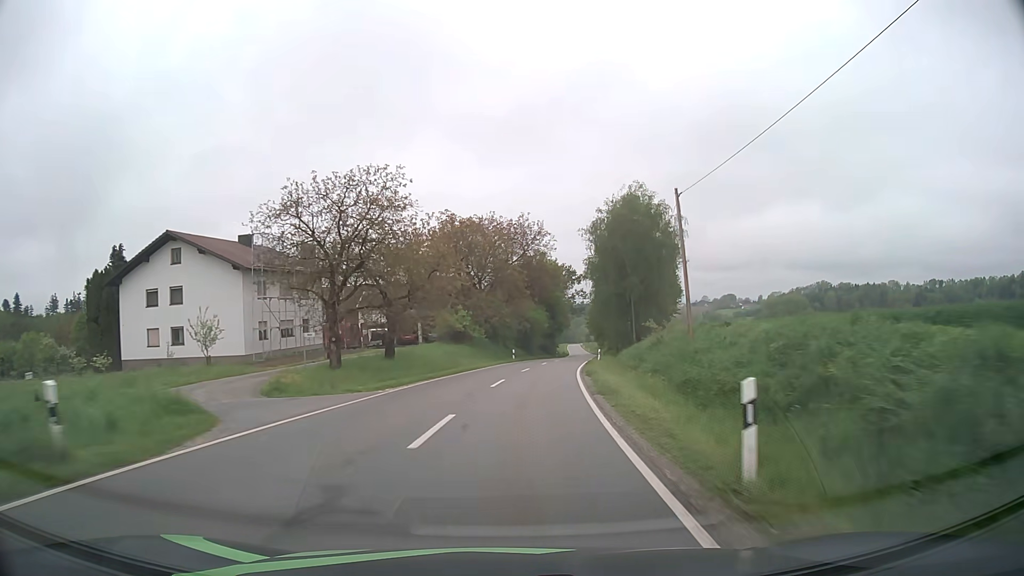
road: tertiary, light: Day
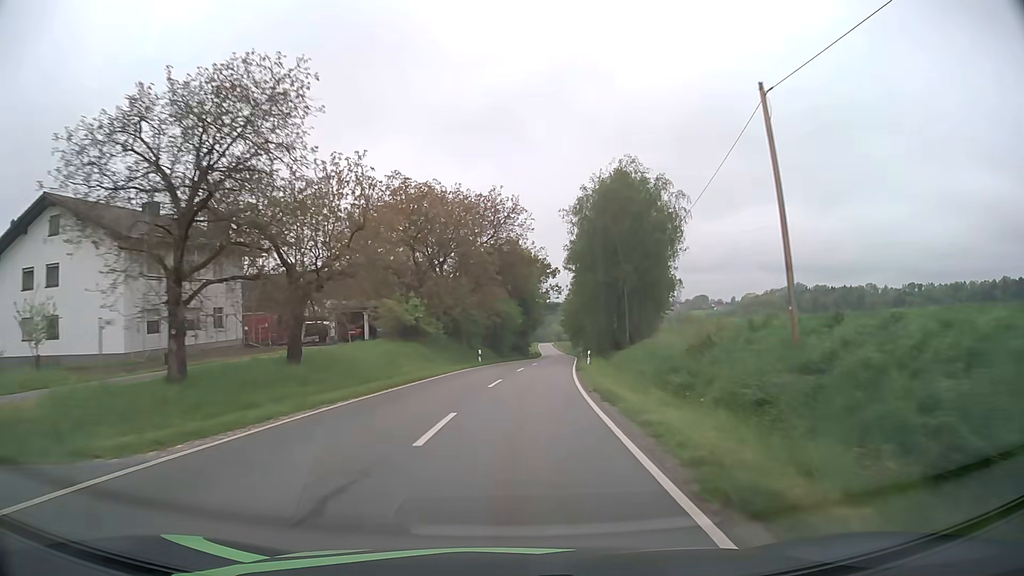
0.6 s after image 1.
(+0.3, +12.0) m; +2°
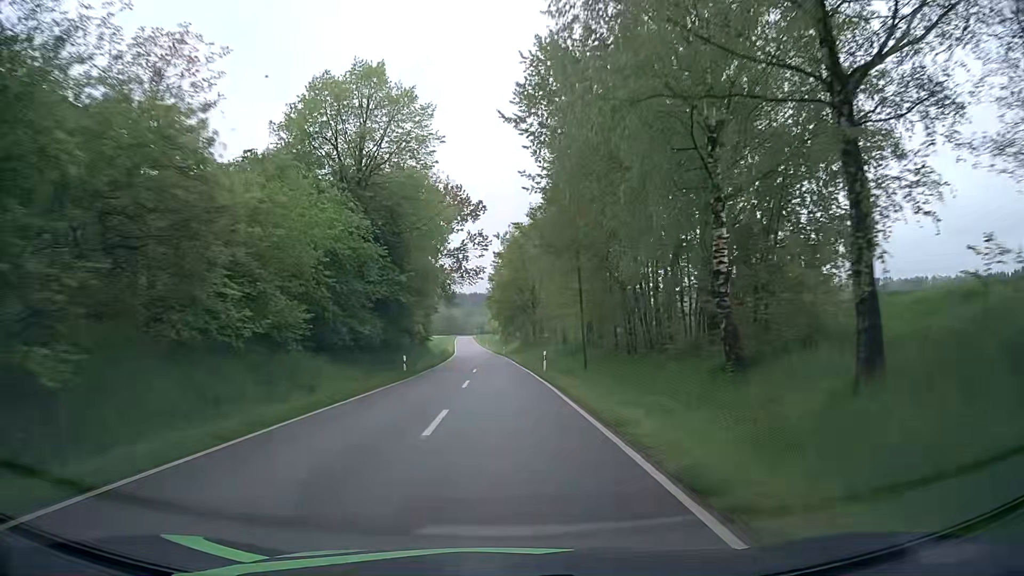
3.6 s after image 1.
(+4.4, +58.9) m; +7°
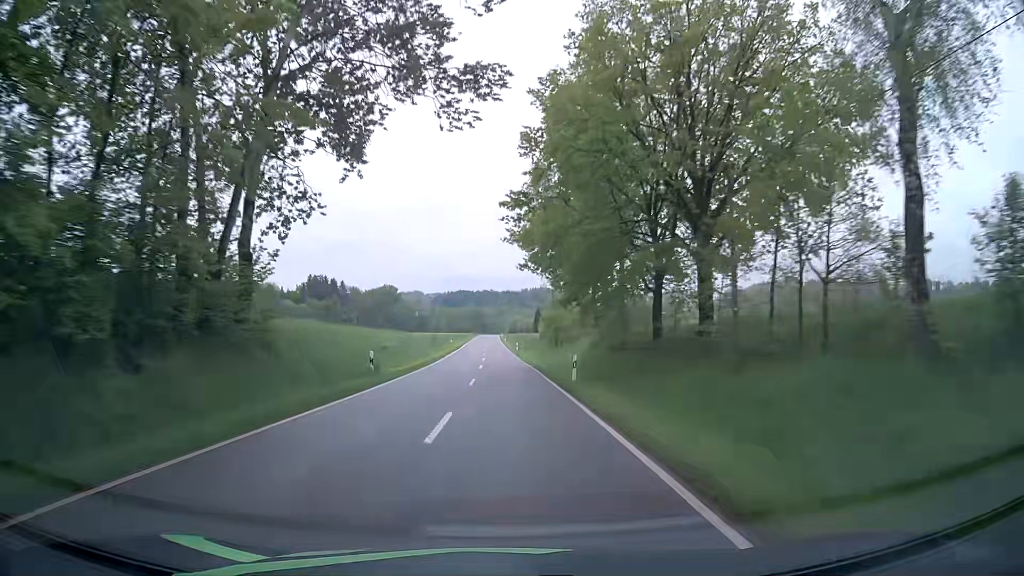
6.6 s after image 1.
(-1.5, +61.2) m; -3°
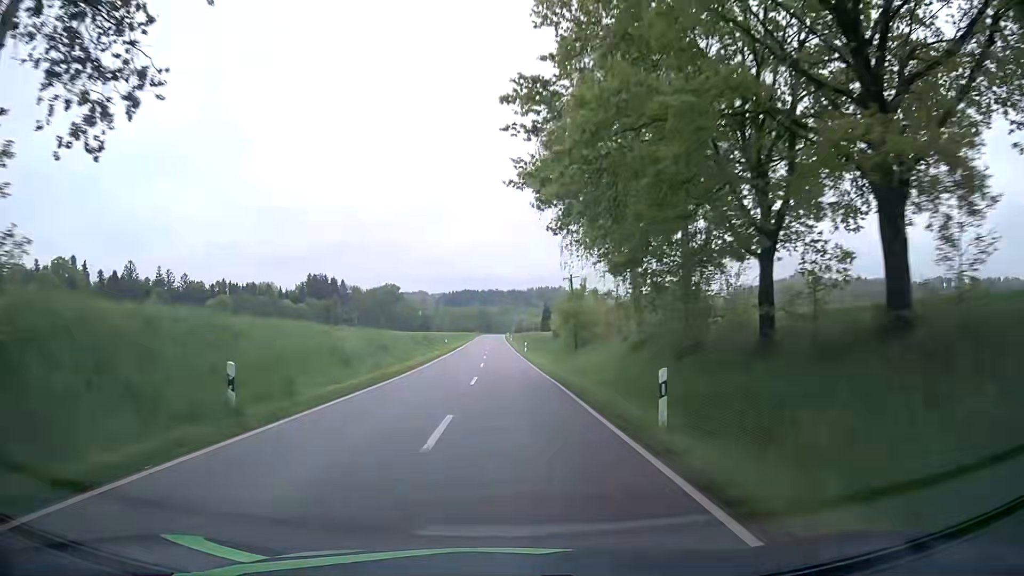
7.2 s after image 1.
(-0.1, +12.6) m; -1°
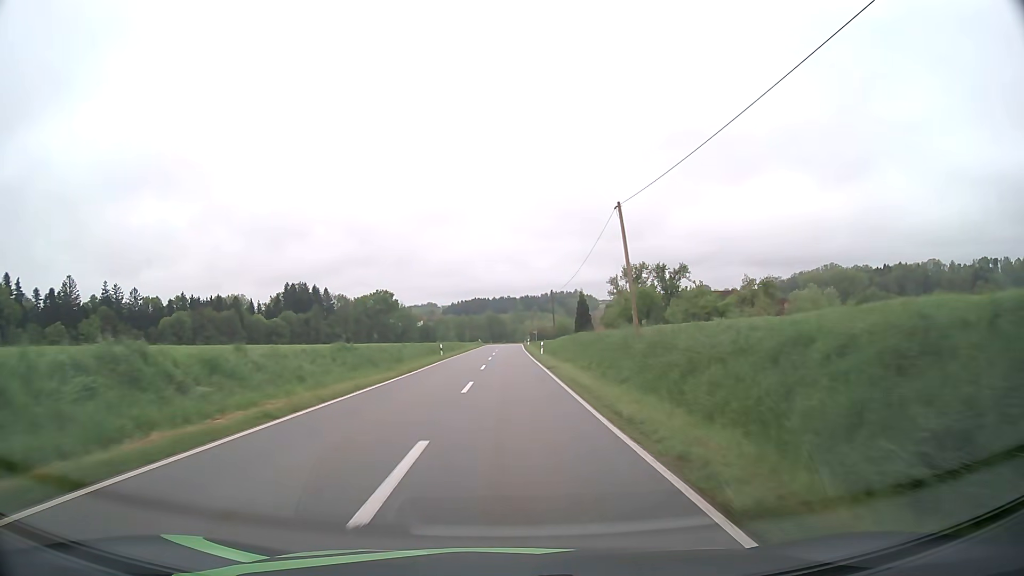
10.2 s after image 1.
(-0.5, +63.8) m; -1°
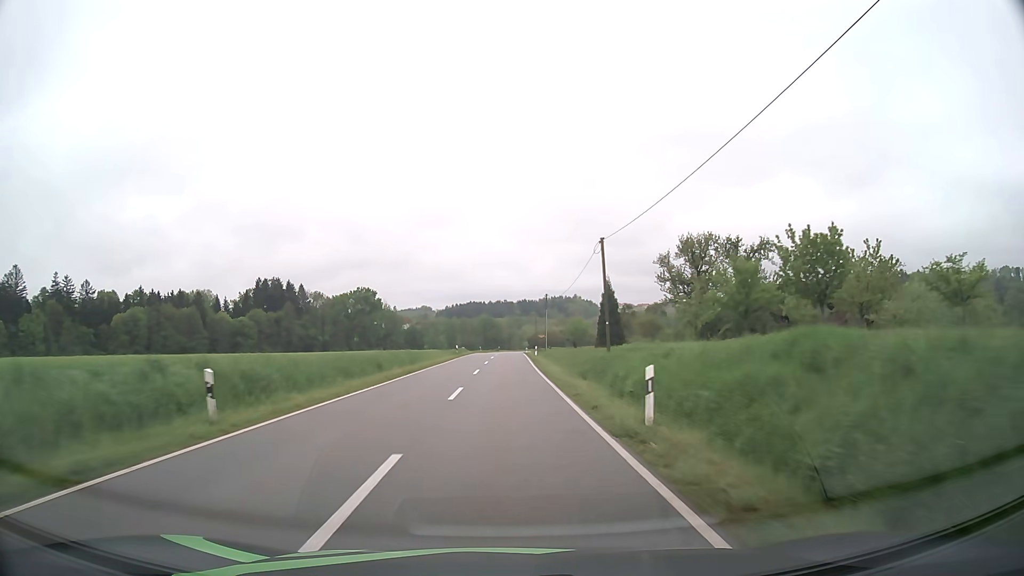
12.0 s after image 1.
(0.0, +37.3) m; 0°
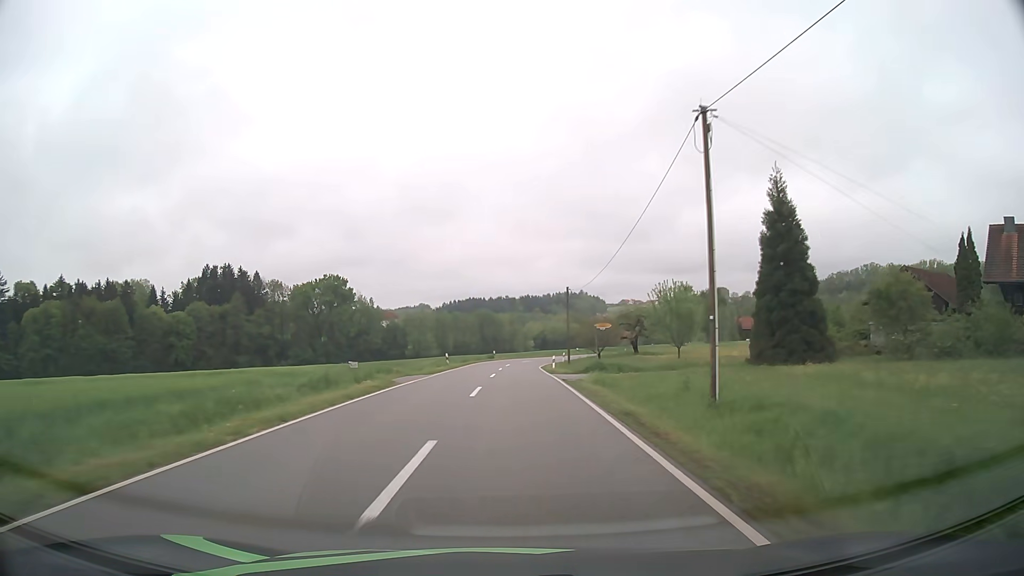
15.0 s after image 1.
(-0.1, +59.1) m; 0°
(0, +10) (0, +20) (0, +30) (0, +40) (+1, +50) (+2, +60) (+4, +70) (+7, +79) (+11, +88) (+15, +97) m
